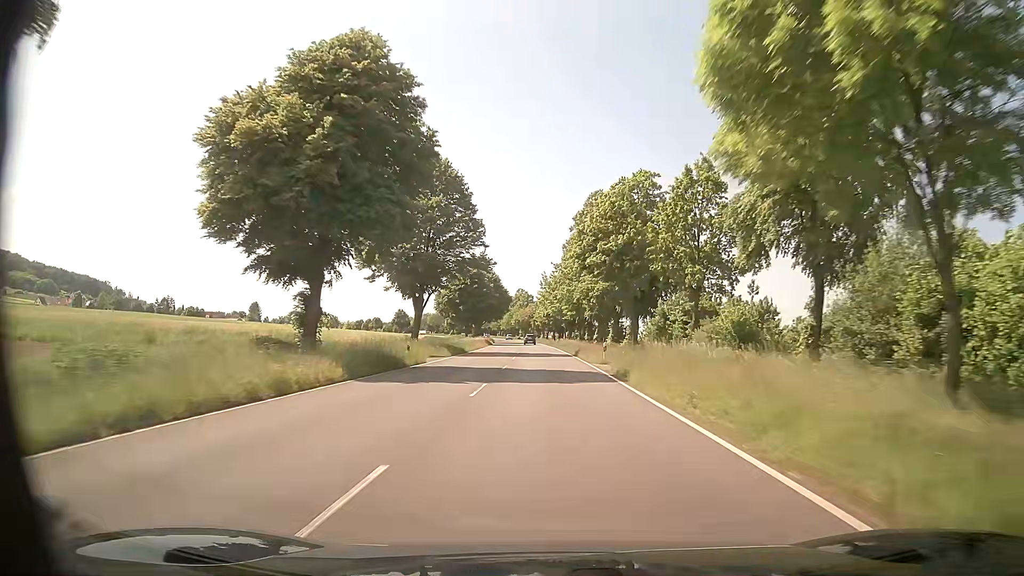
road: primary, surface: asphalt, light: Day
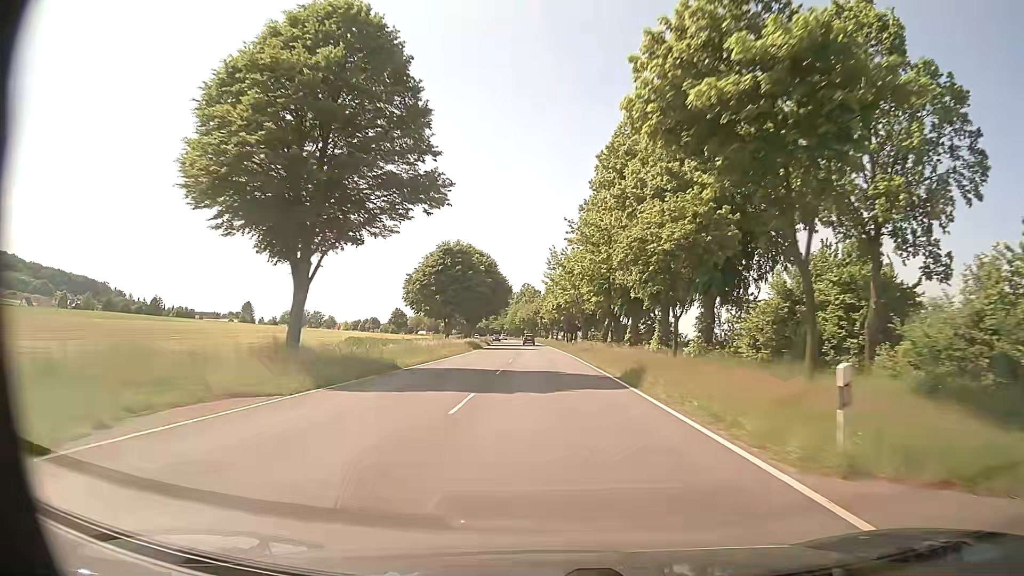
(-0.1, +27.5) m; 0°
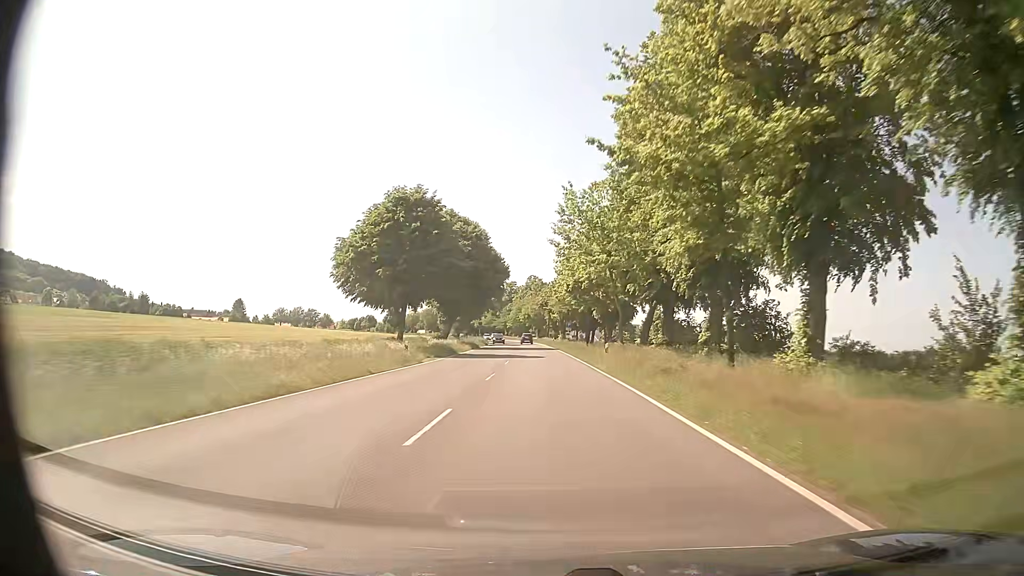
(-0.2, +27.6) m; -1°
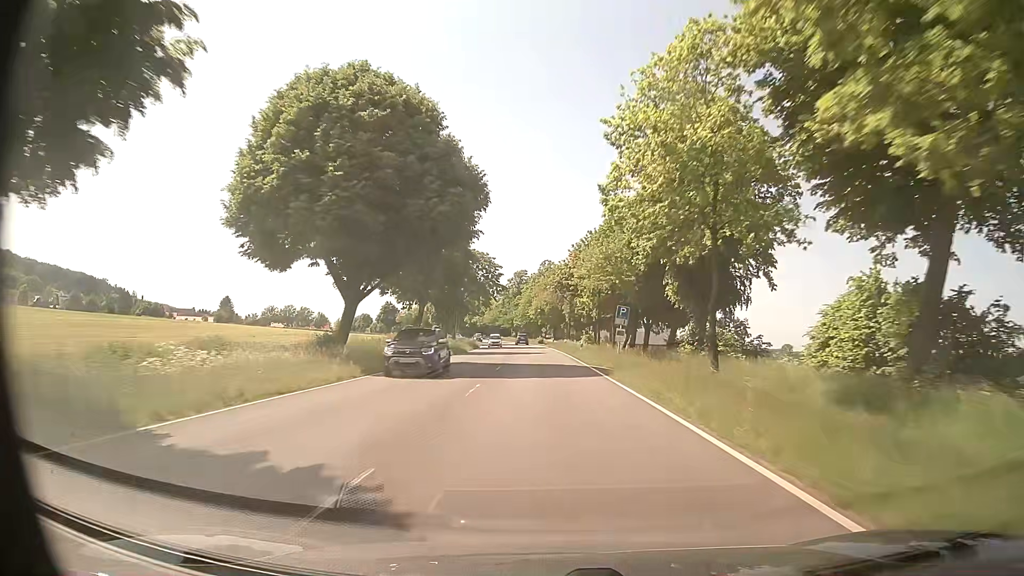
(-0.4, +41.5) m; -1°
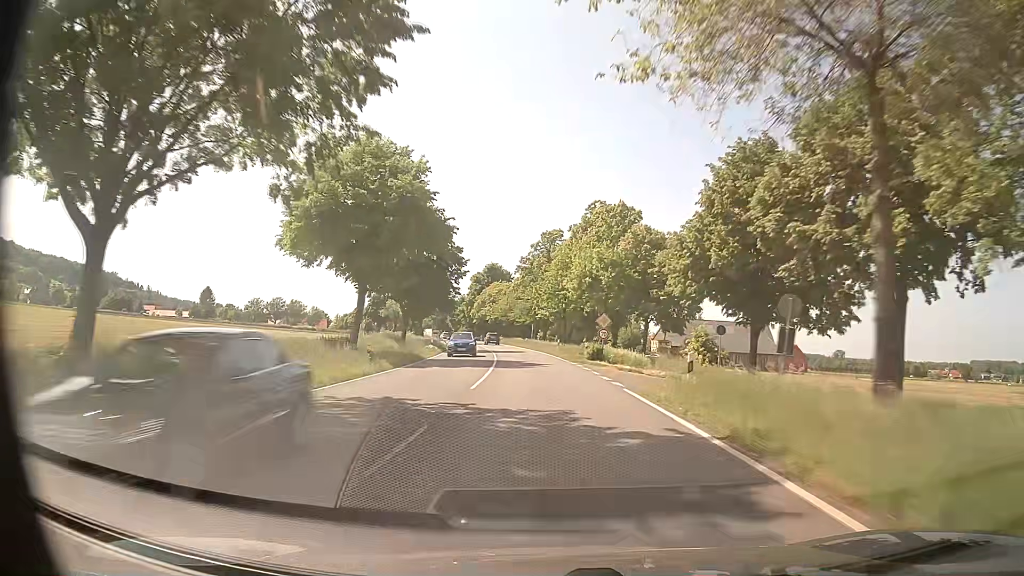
(-1.7, +69.0) m; -3°
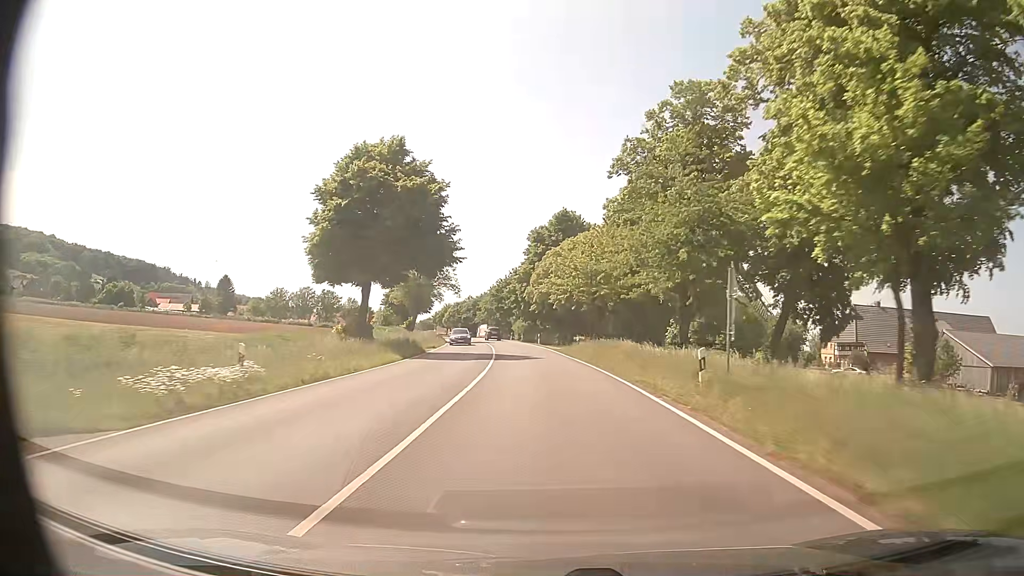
(-4.1, +63.2) m; -7°
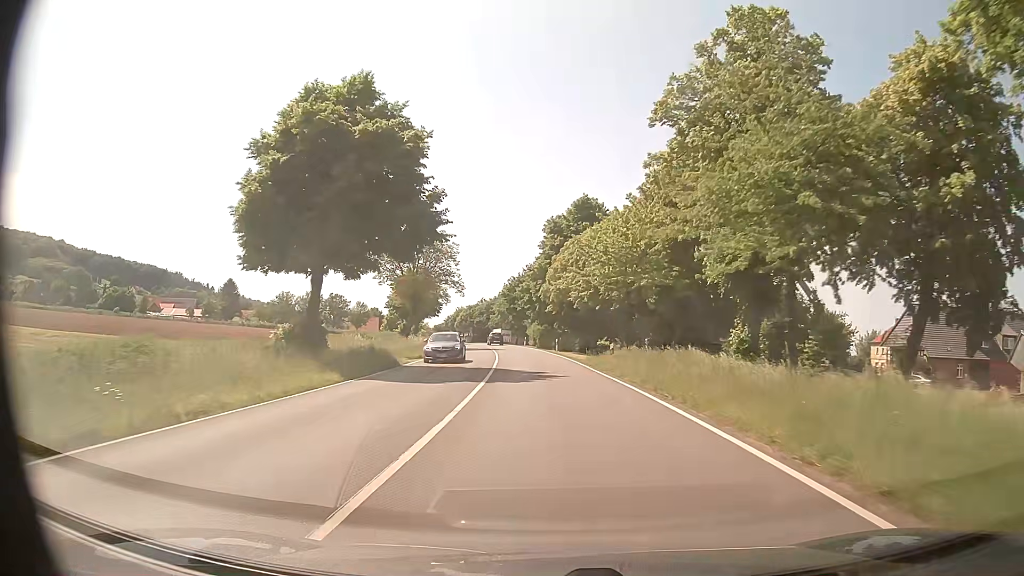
(-0.1, +11.3) m; -1°
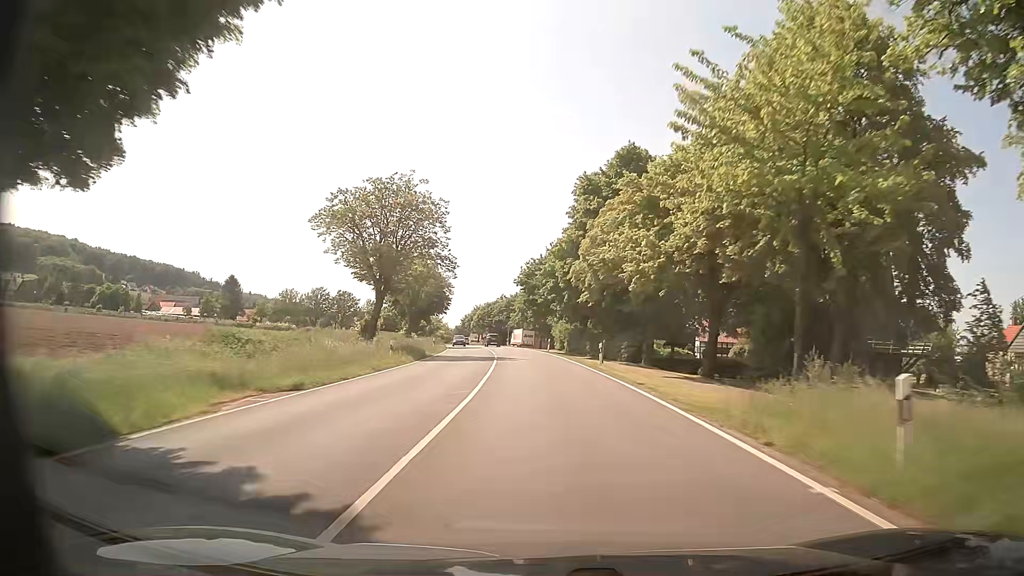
(-0.5, +22.0) m; -3°
